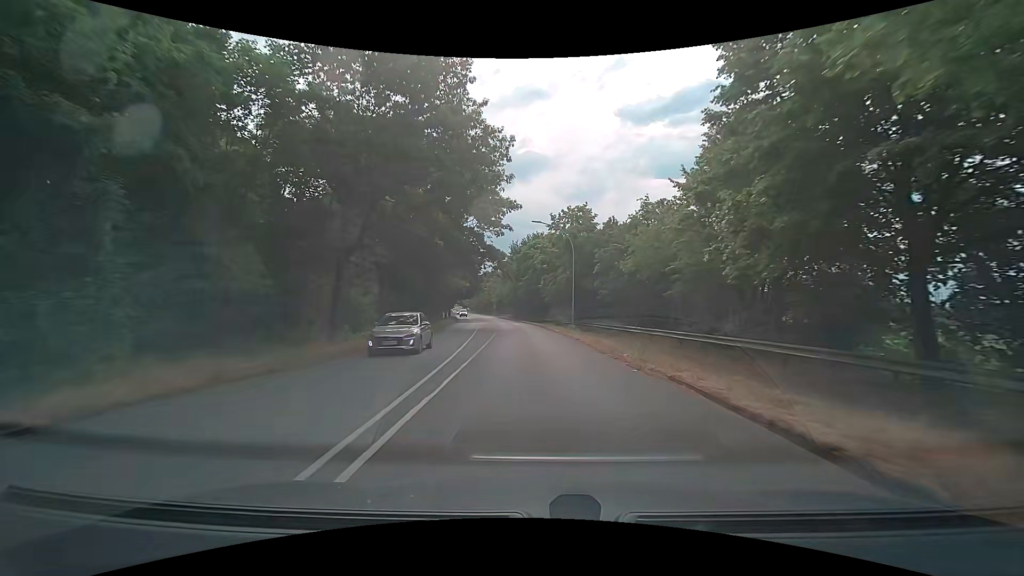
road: secondary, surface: asphalt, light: Day
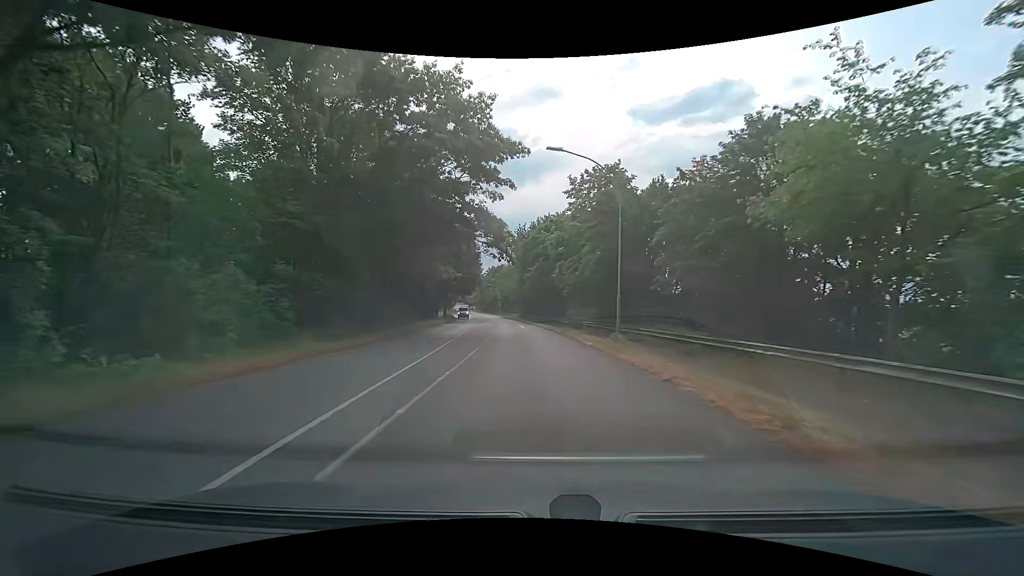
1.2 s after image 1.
(-0.2, +15.4) m; -1°
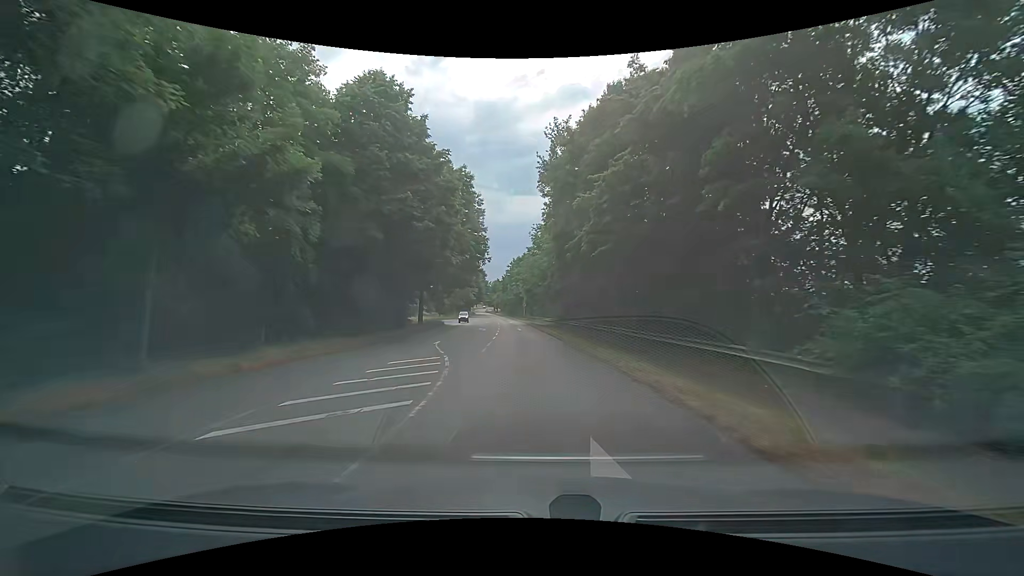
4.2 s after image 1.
(-1.1, +40.1) m; -4°
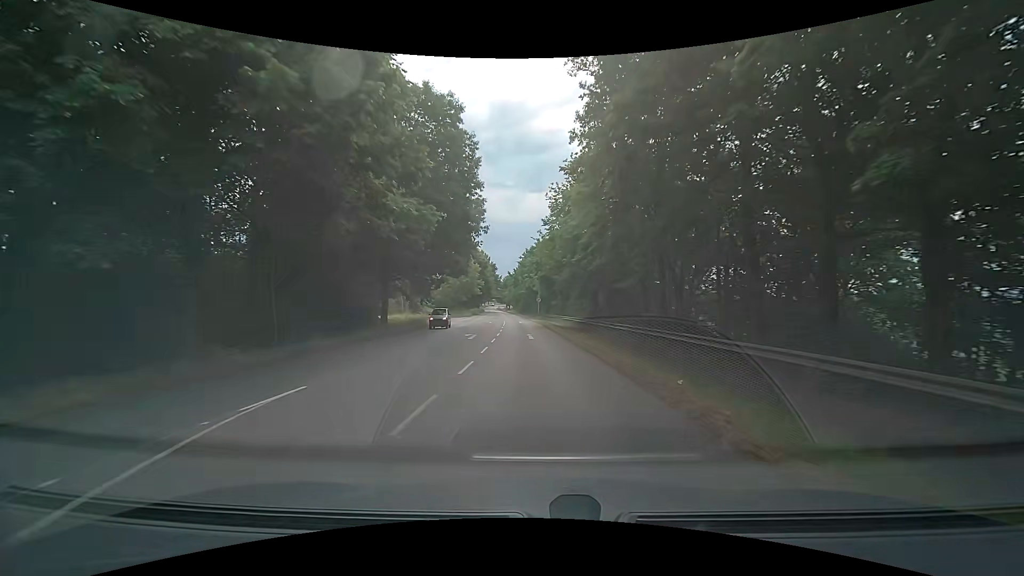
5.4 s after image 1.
(-0.3, +16.4) m; -2°
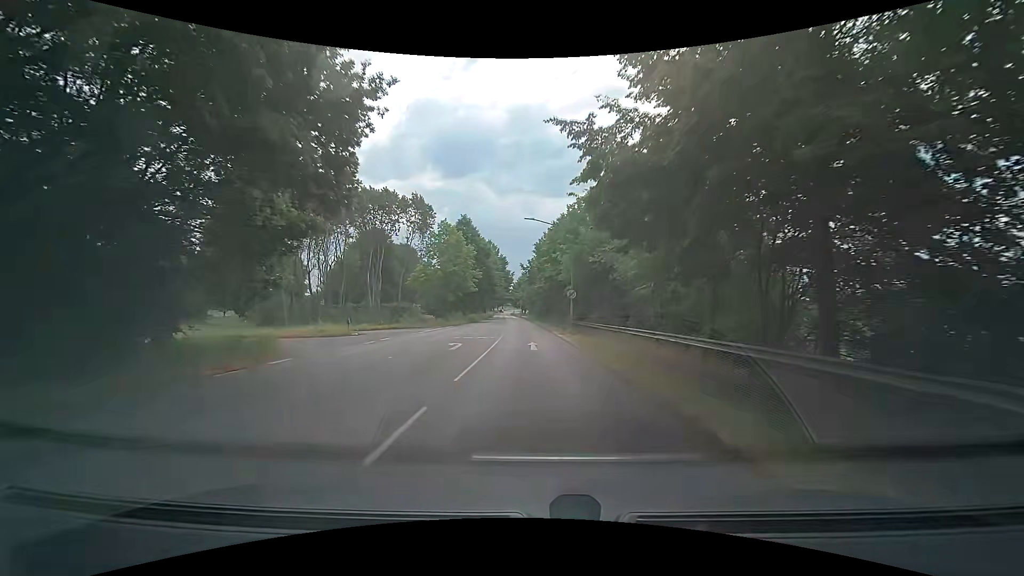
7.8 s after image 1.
(-0.4, +32.3) m; -2°
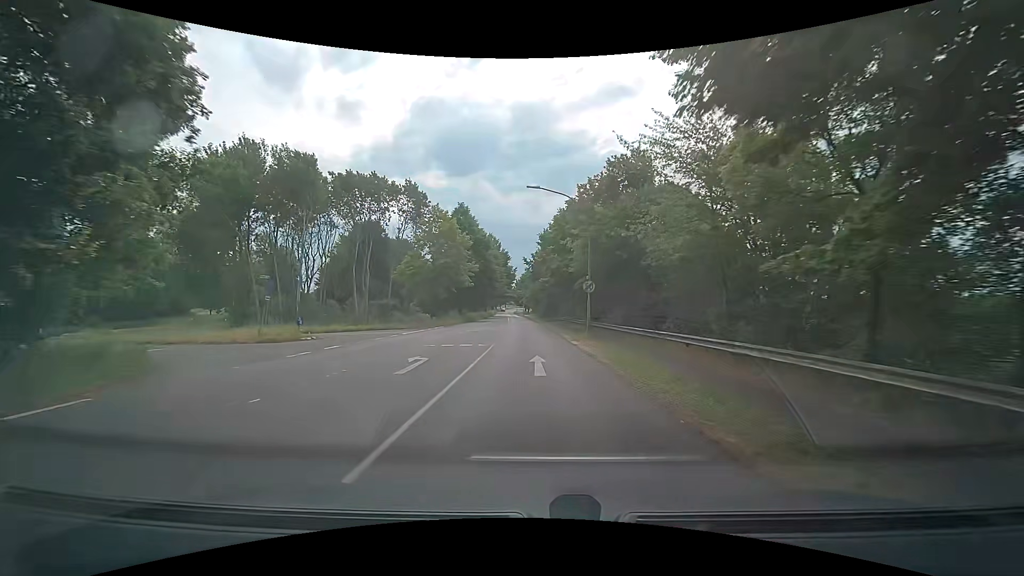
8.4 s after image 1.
(0.0, +7.9) m; -1°
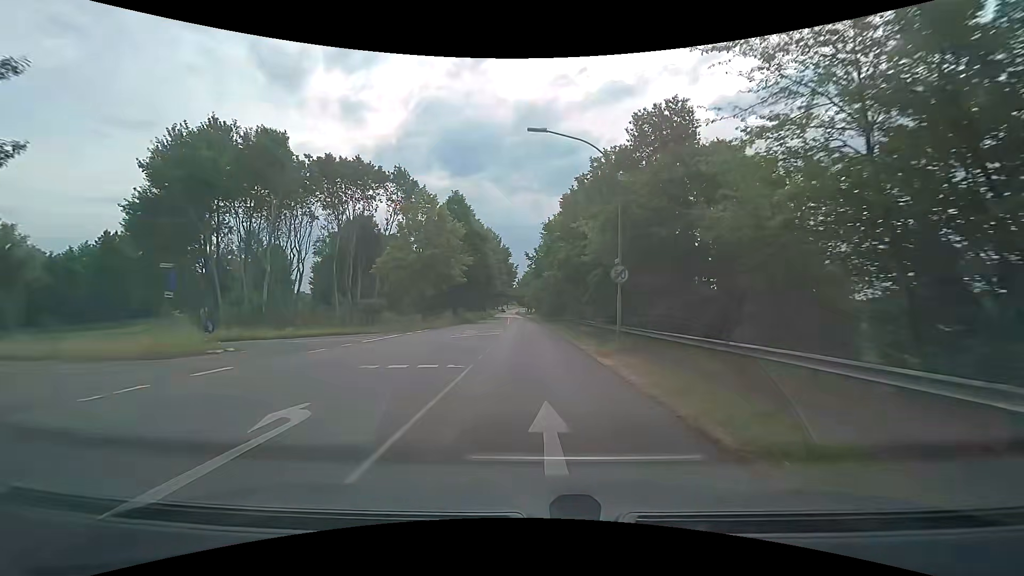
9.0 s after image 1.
(0.0, +7.8) m; 0°
(0, +10) (0, +20) (0, +30) (-1, +40) (-1, +50) (-1, +60) (-2, +70) (-2, +80) (-2, +90) (-3, +100) m
